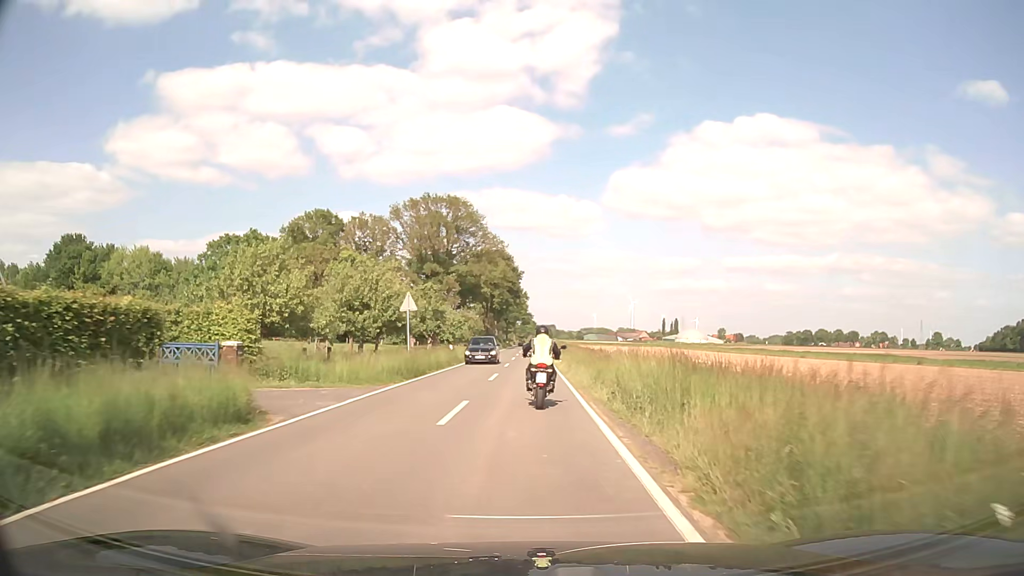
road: secondary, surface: asphalt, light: Day
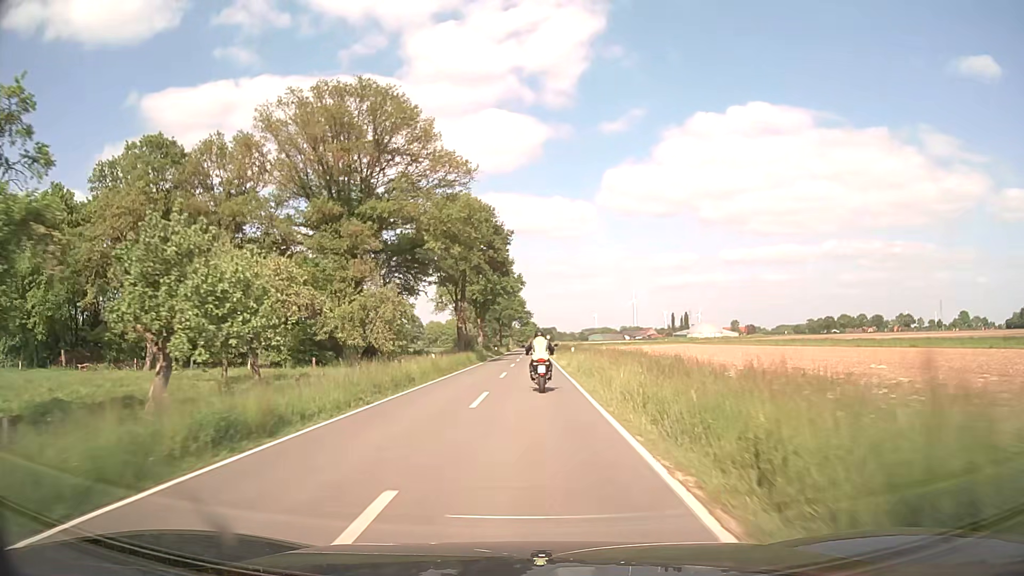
(+0.3, +45.6) m; 0°
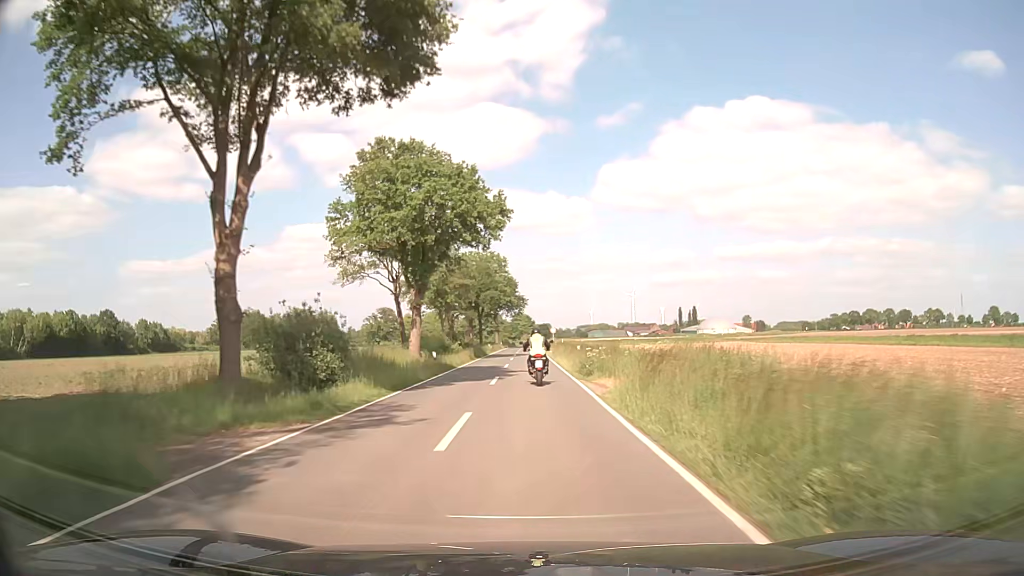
(+0.2, +54.3) m; 0°
(0, +10) (0, +20) (0, +30) (0, +40) (0, +50) (0, +60) (0, +70) (0, +80) (0, +90) (0, +100) m
